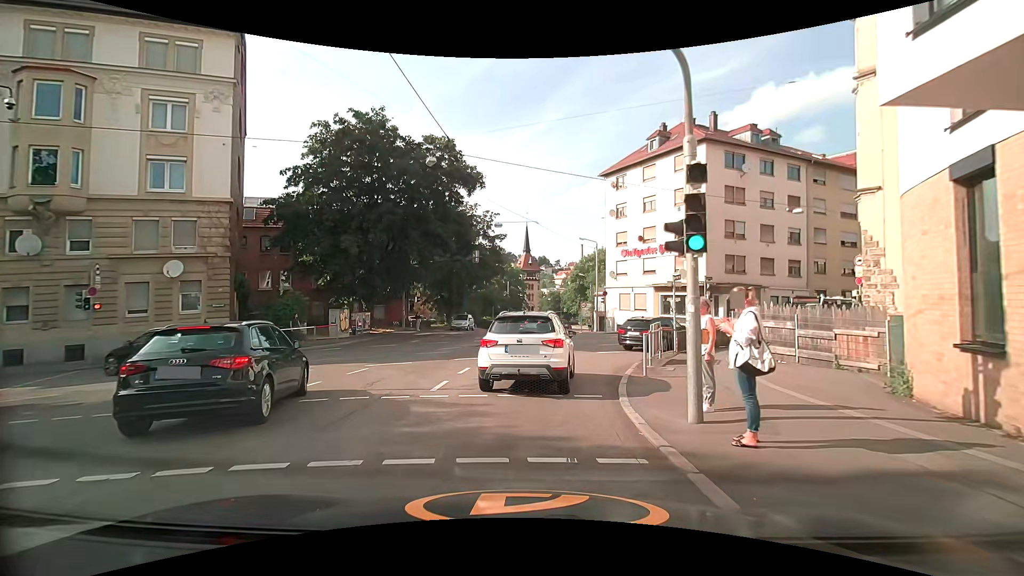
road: secondary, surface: asphalt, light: Day
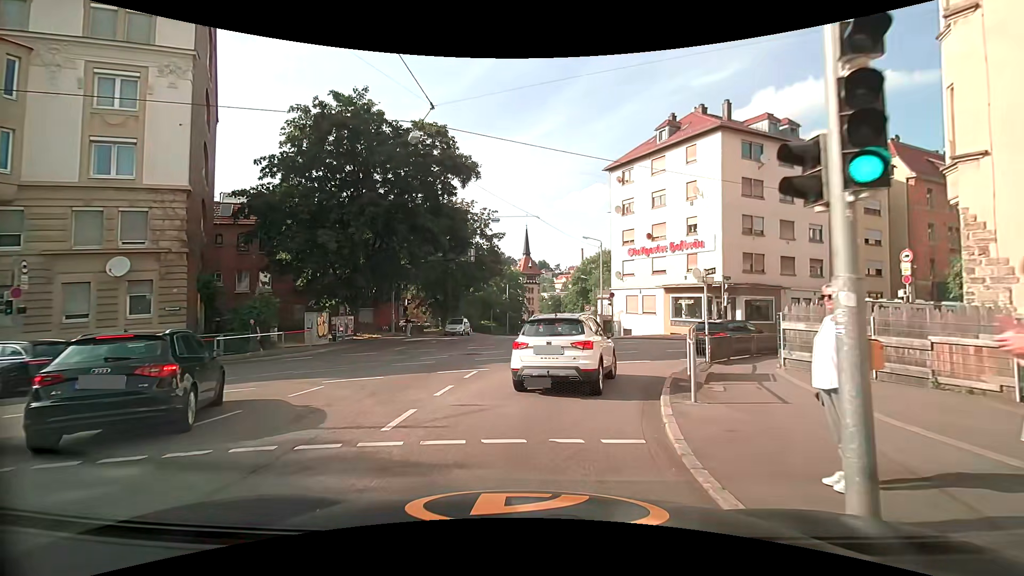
(0.0, +3.3) m; 0°
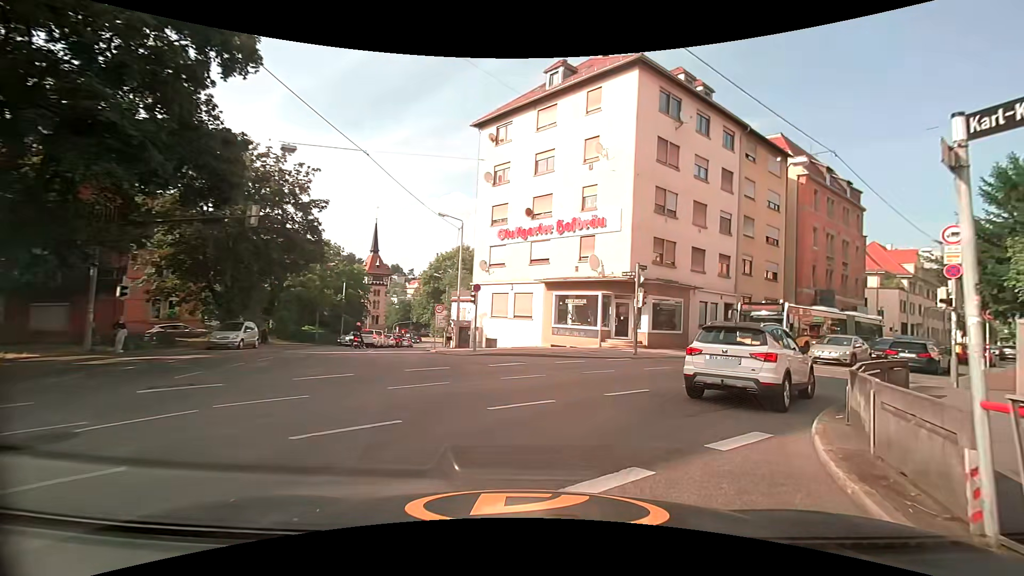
(+0.9, +13.2) m; +15°
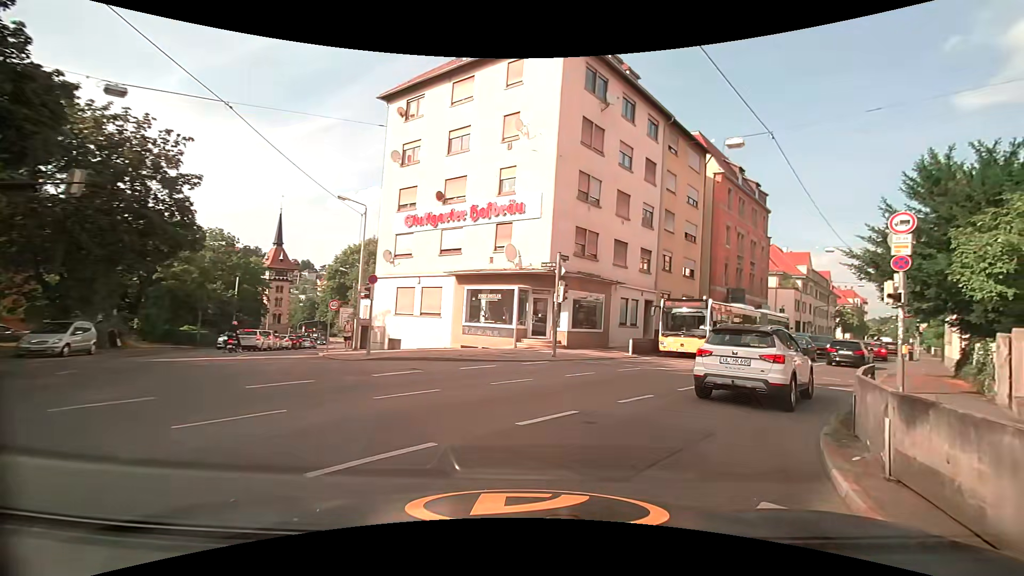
(+0.2, +3.3) m; +9°
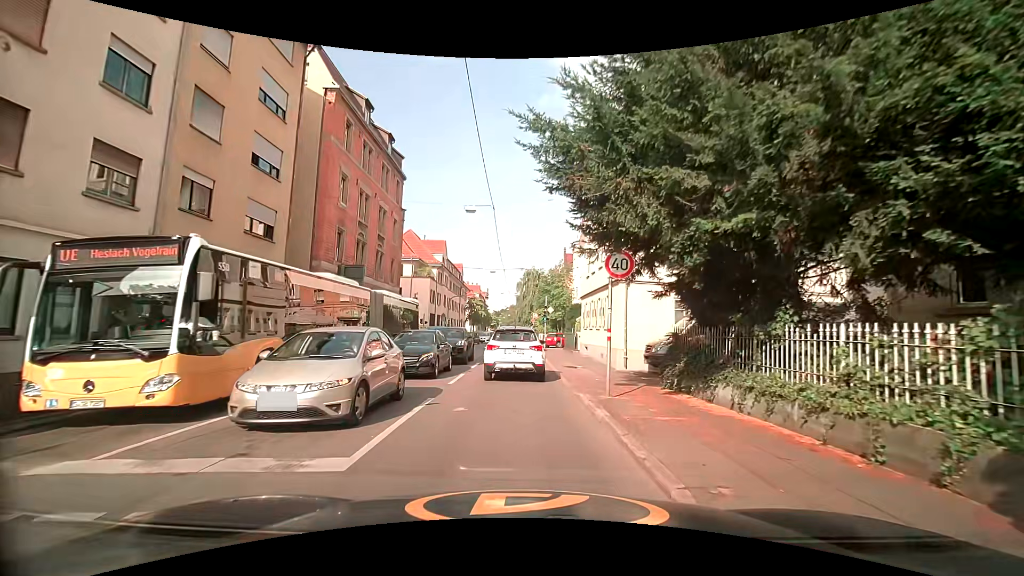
(+6.8, +15.2) m; +41°
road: tertiary
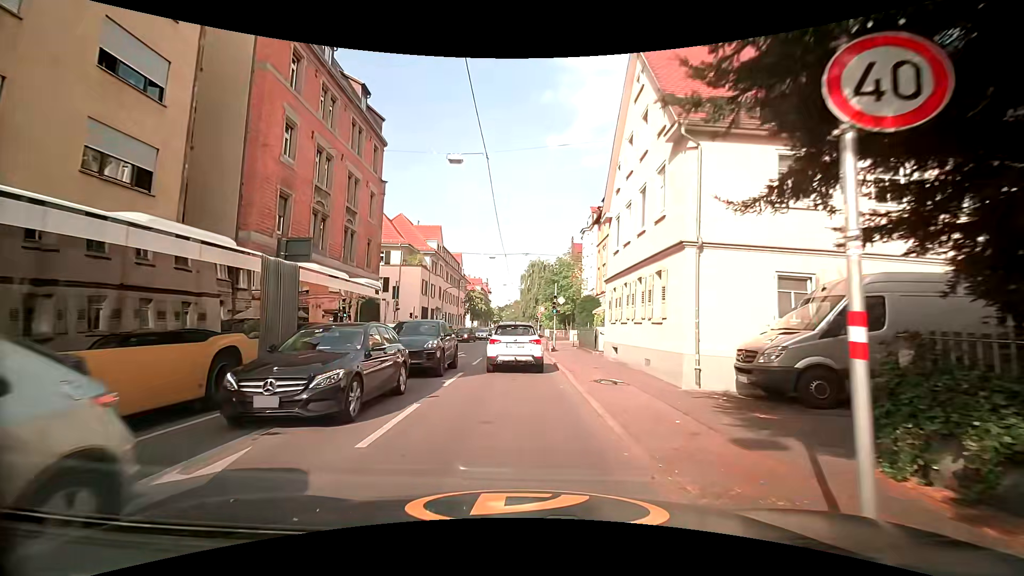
(-0.2, +7.5) m; -2°
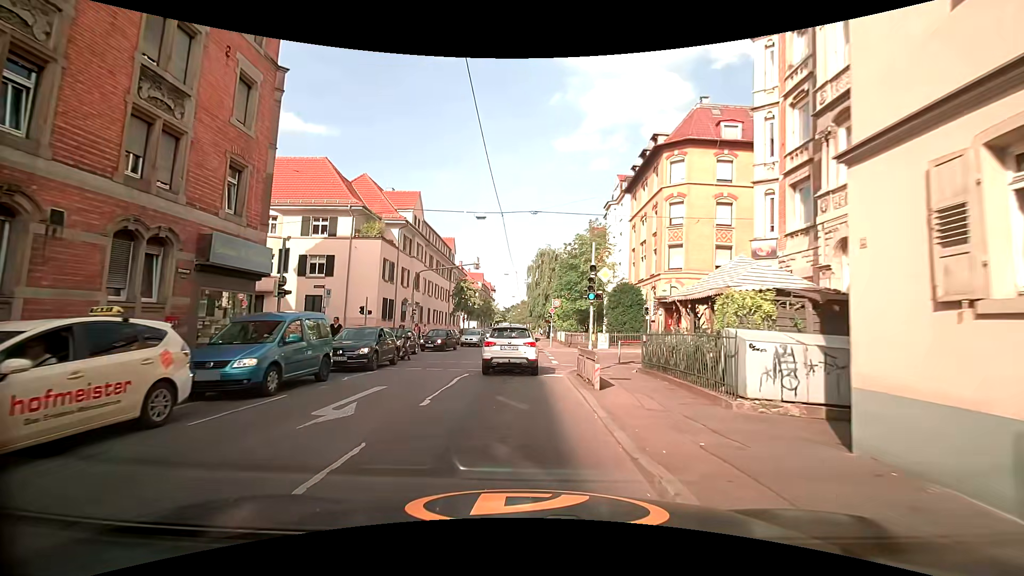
(+0.1, +16.7) m; -1°
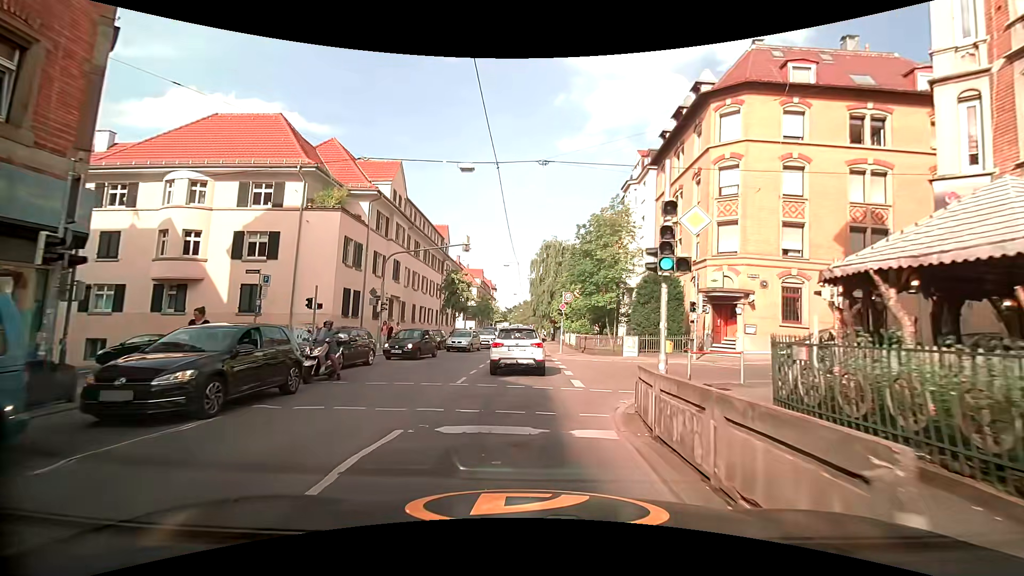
(-0.3, +8.5) m; +2°
(0, +10) (-1, +20) (-1, +30) (-1, +40) (-1, +50) (-1, +60) (-2, +70) (-2, +80) (-2, +90) (-2, +100) m
